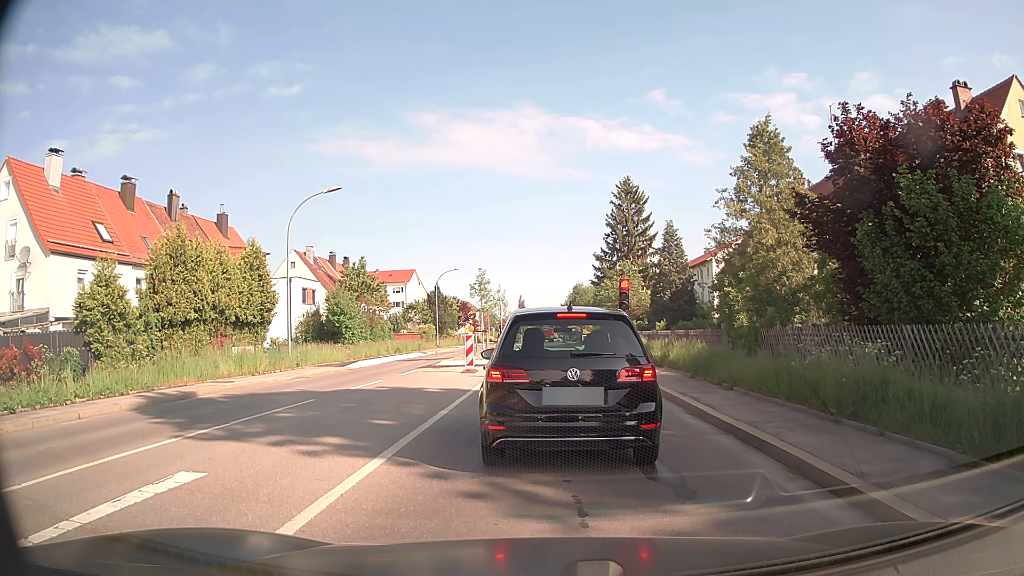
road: secondary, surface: asphalt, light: Day
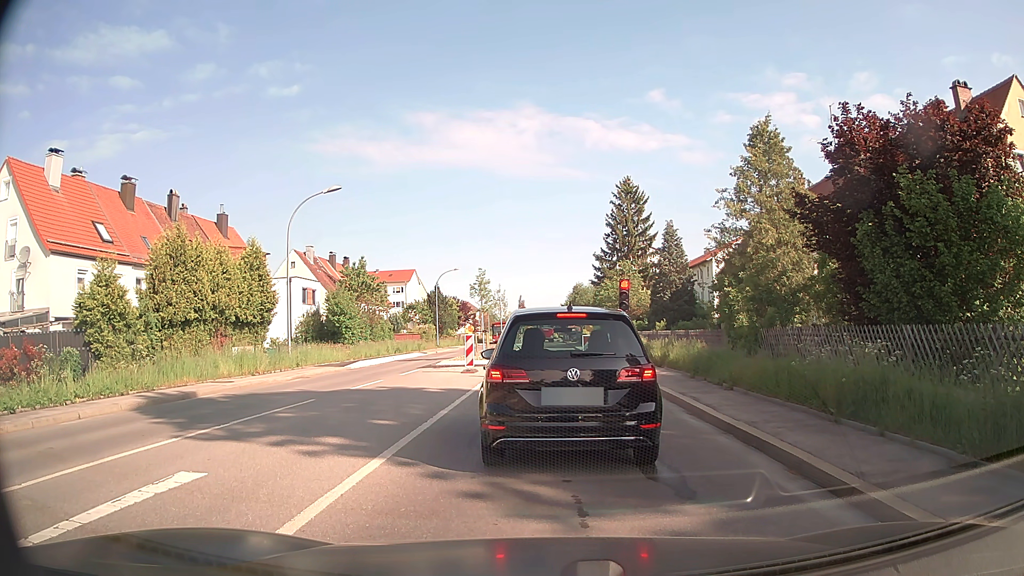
(0.0, 0.0) m; 0°
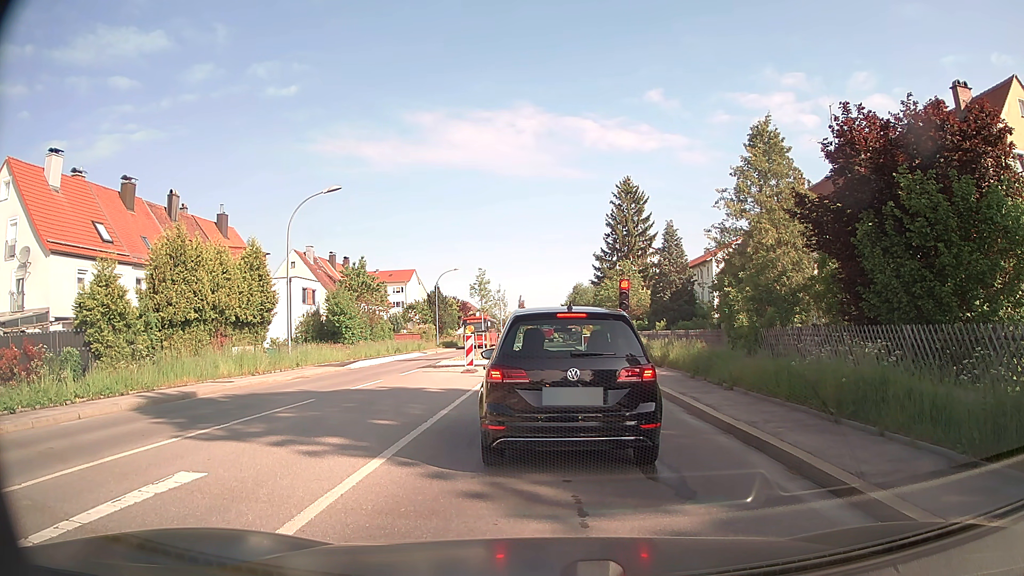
(0.0, 0.0) m; 0°
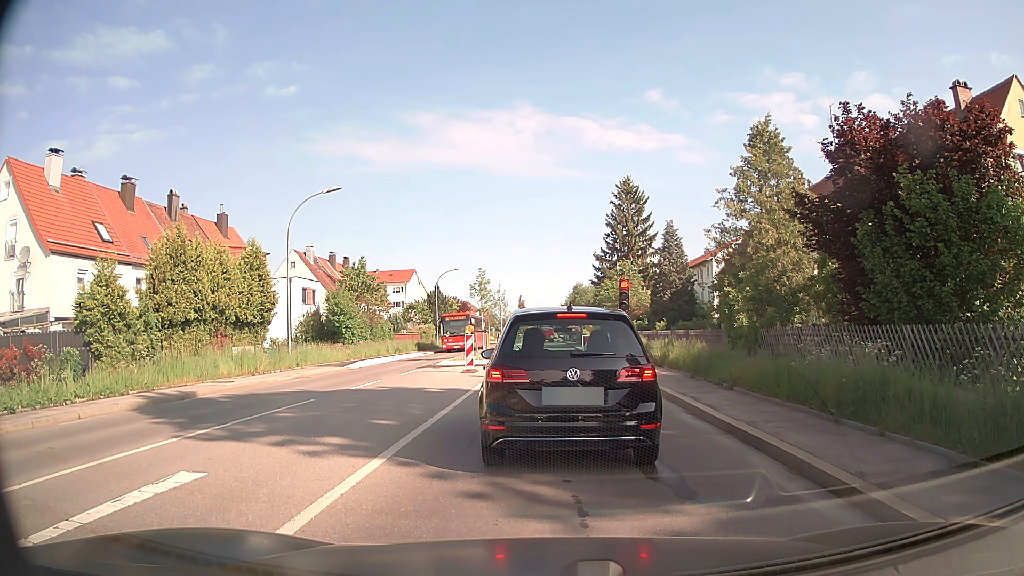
(0.0, 0.0) m; 0°
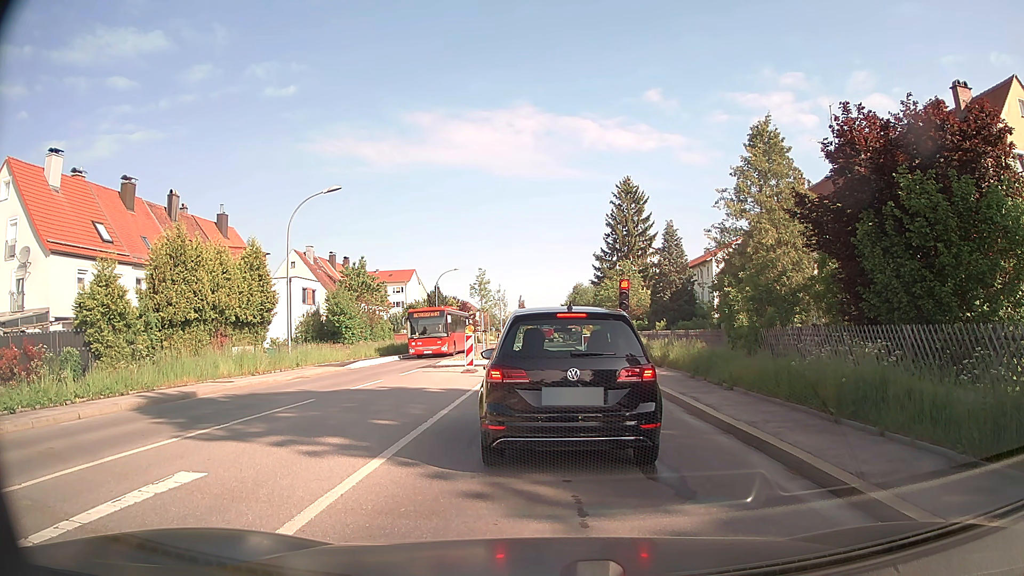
(0.0, 0.0) m; 0°
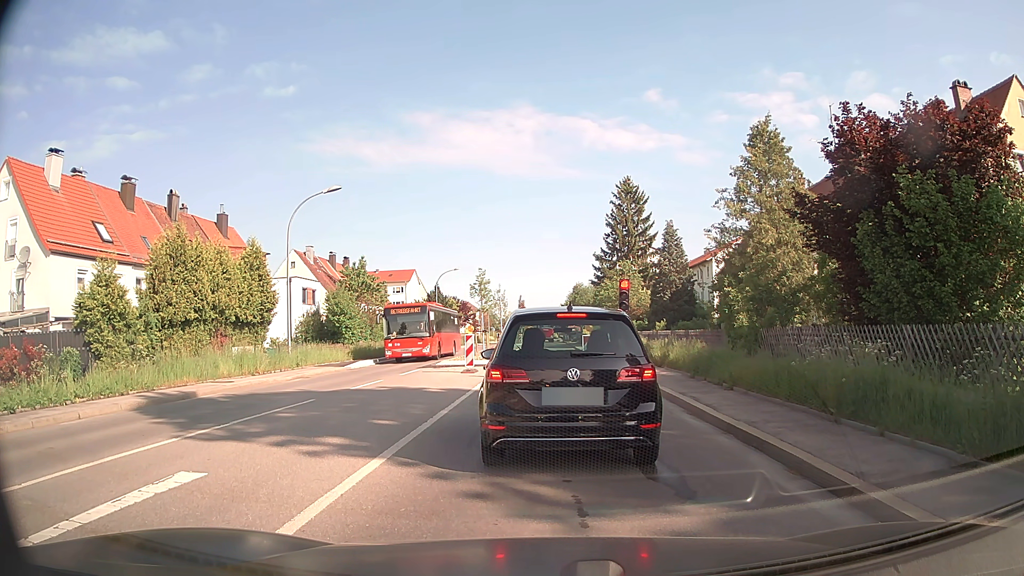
(0.0, 0.0) m; 0°
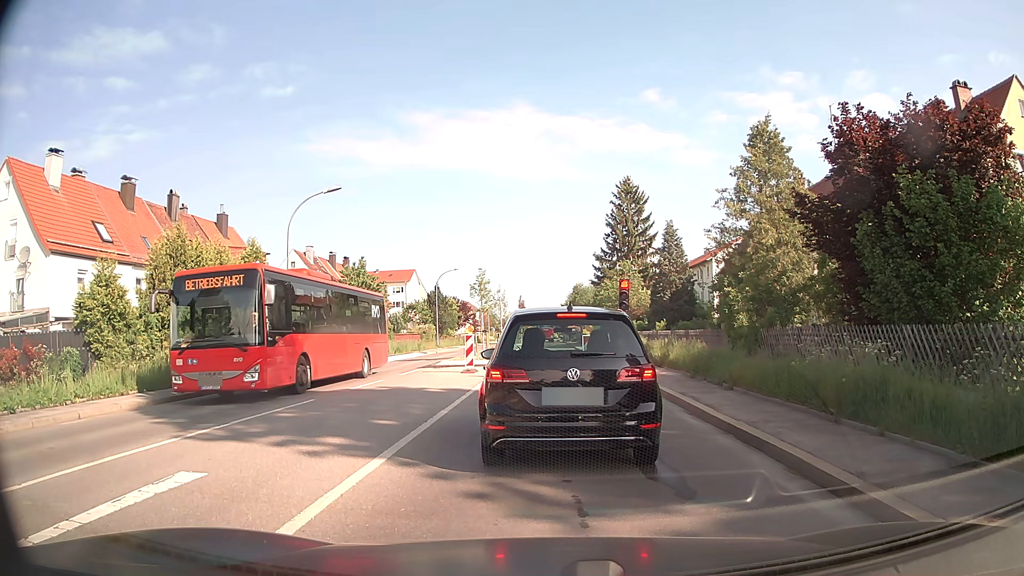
(0.0, 0.0) m; 0°
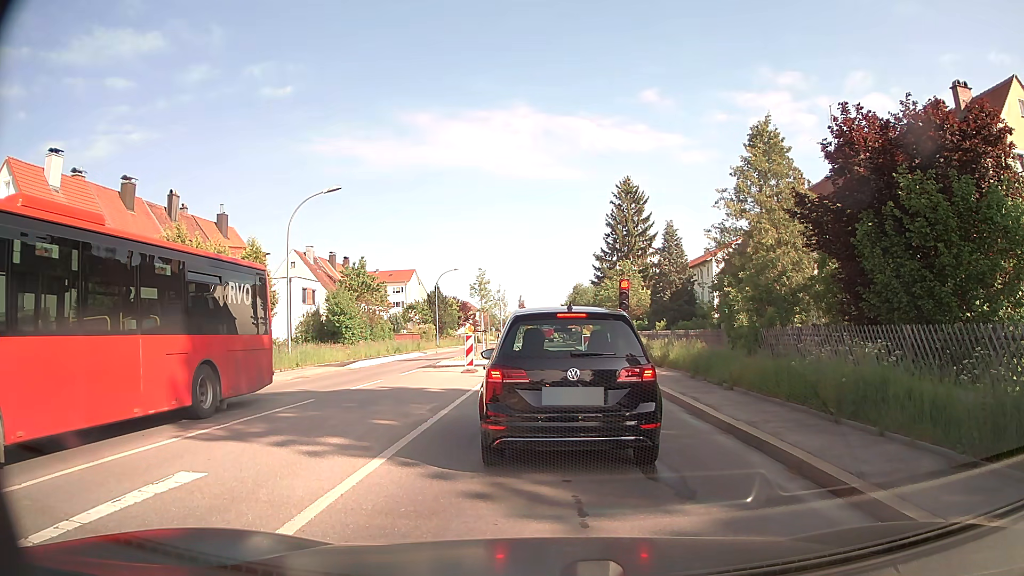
(0.0, 0.0) m; 0°
(-1, +10) (-4, +19) (-6, +29) (-7, +39) (-7, +49) (-6, +59) (-6, +69) (-6, +79) (-6, +89) (-6, +99) m
